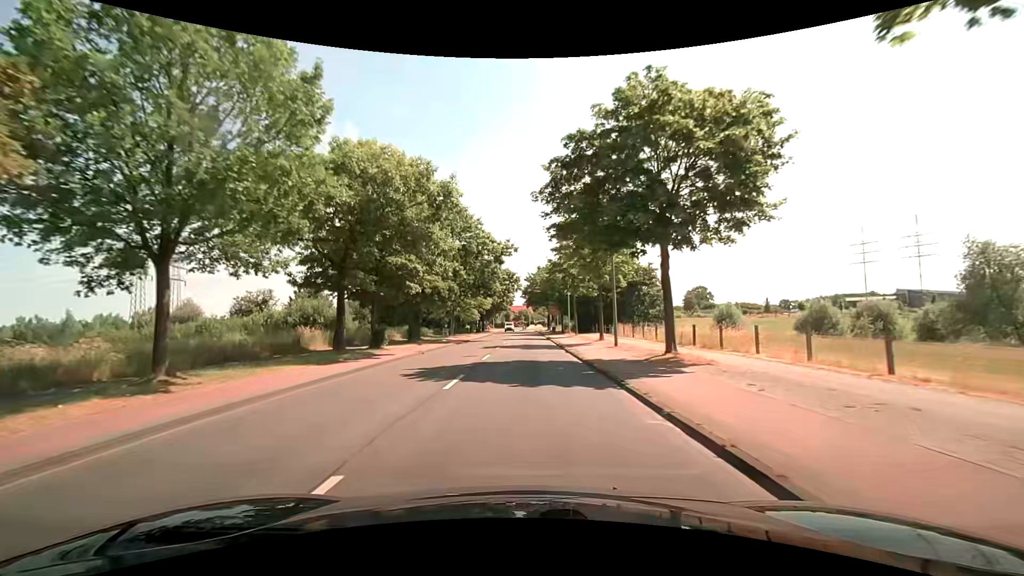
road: secondary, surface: asphalt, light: Day
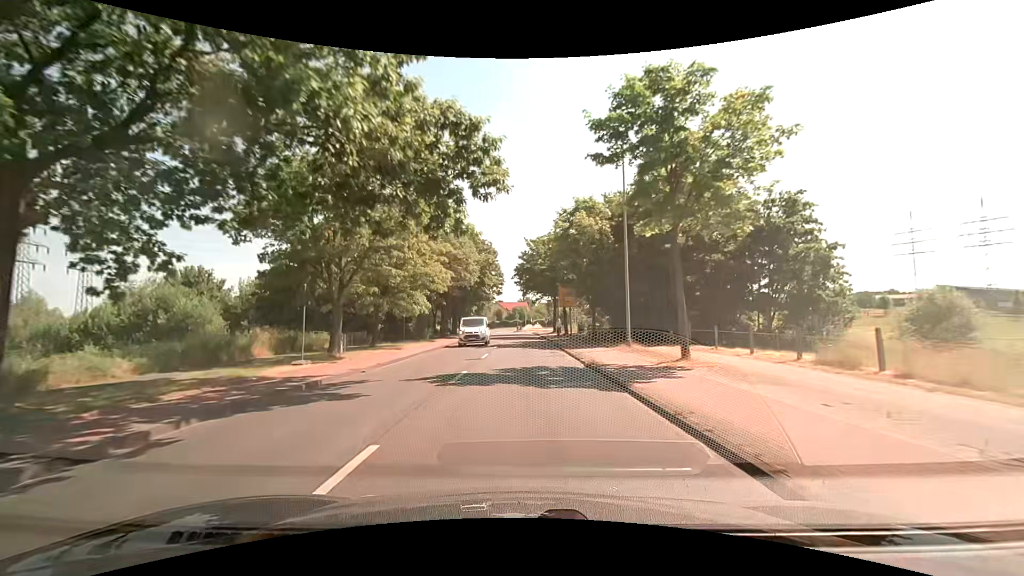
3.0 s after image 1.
(+0.2, +35.1) m; 0°
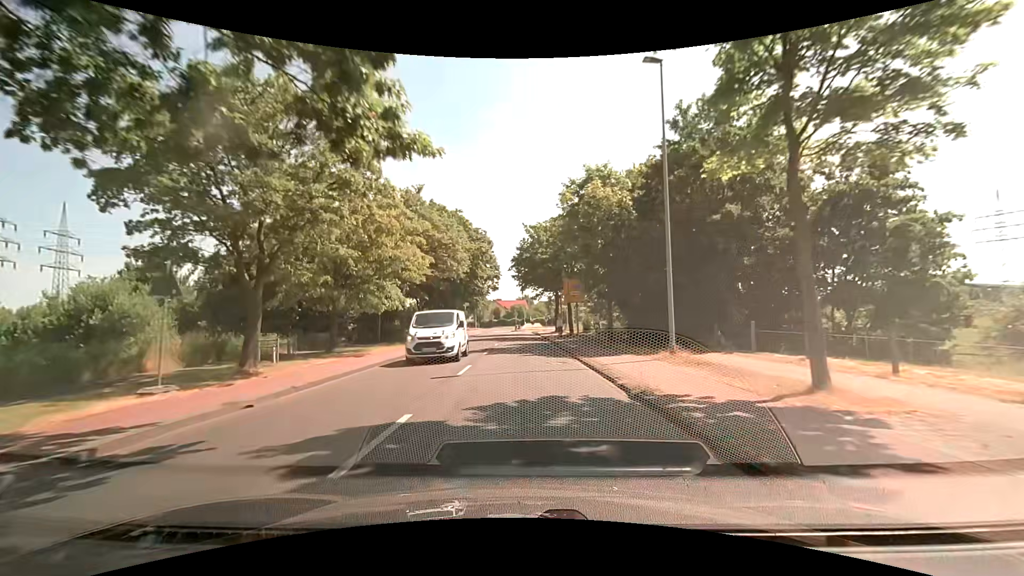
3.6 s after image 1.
(0.0, +7.1) m; 0°
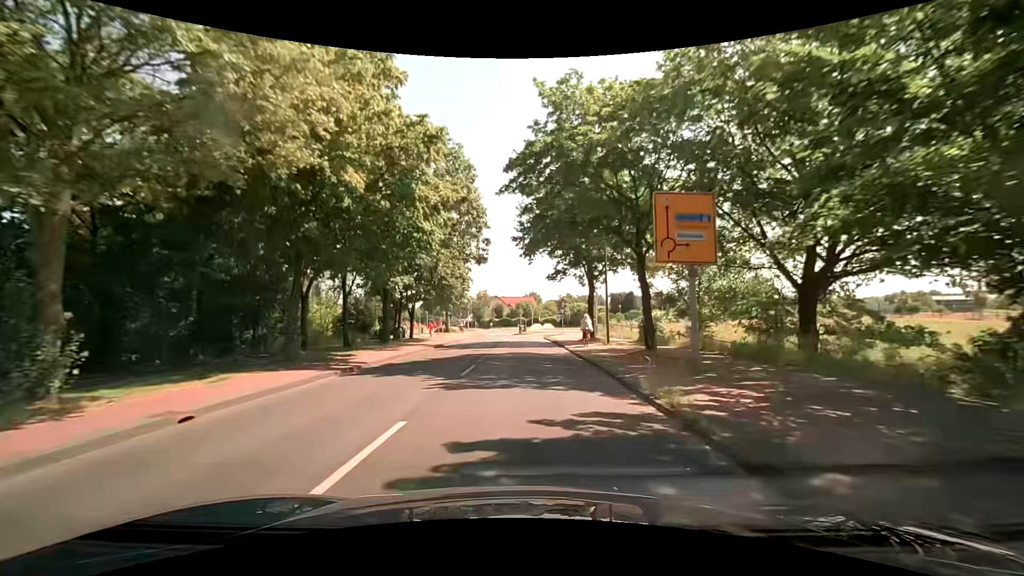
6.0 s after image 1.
(0.0, +27.7) m; 0°
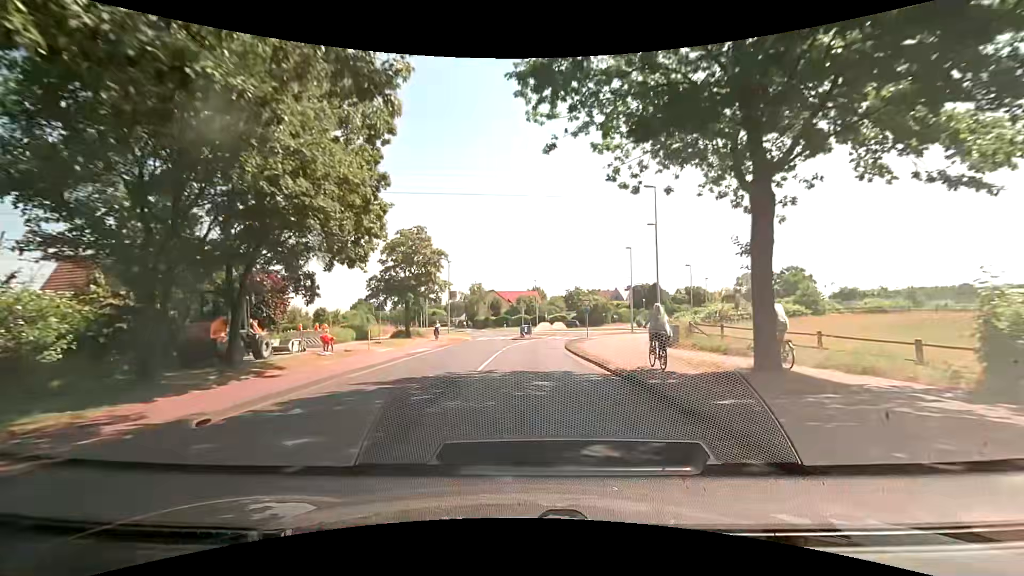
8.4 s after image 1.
(-0.4, +25.7) m; -1°
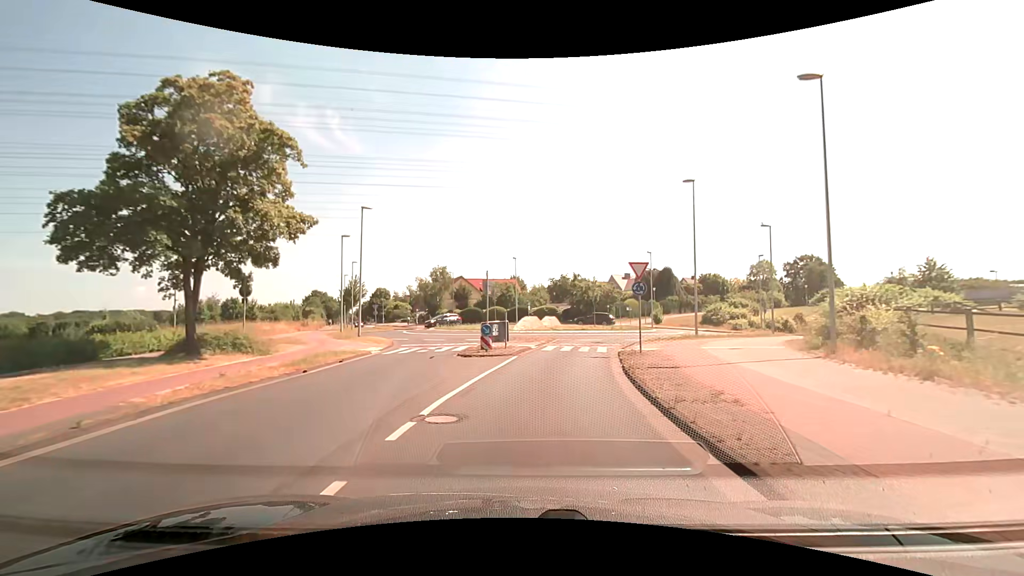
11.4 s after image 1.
(+0.7, +27.3) m; +3°
(0, +10) (+1, +20) (+4, +30) (+9, +38) (+16, +45) (+16, +55) (+9, +63) (0, +66) (-9, +71) (-15, +78) m
